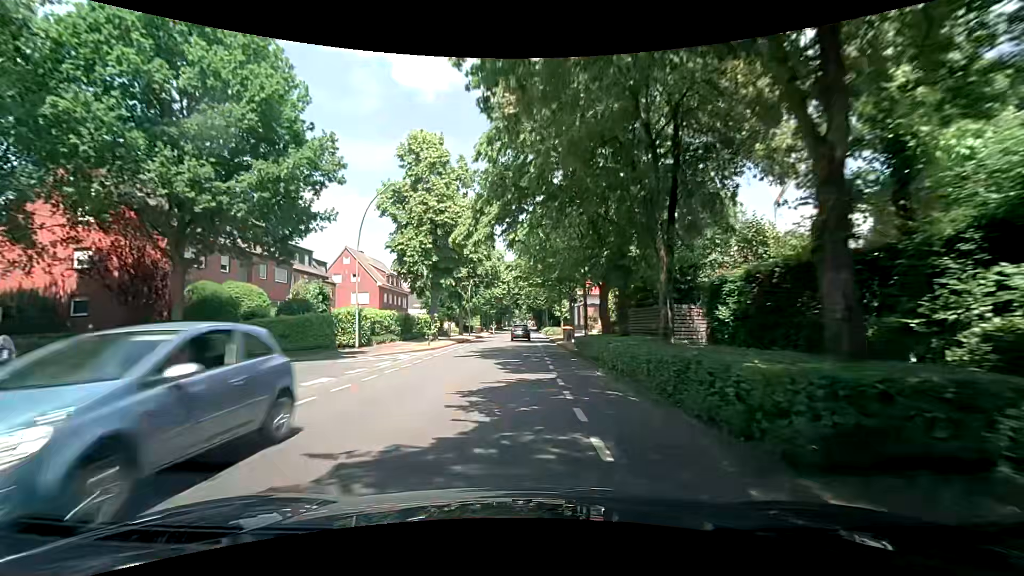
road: secondary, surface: asphalt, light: Day
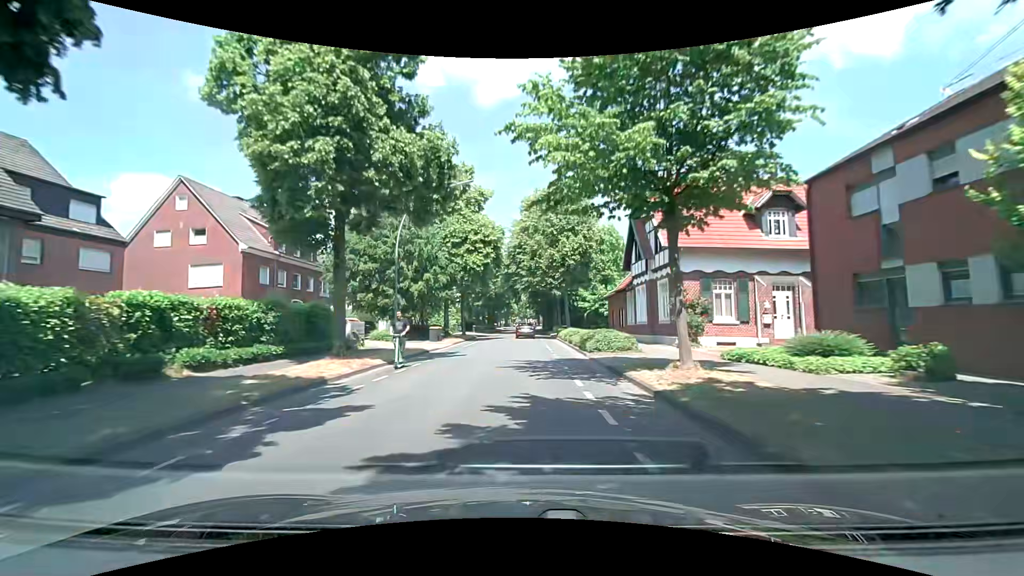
(+0.2, +35.4) m; 0°
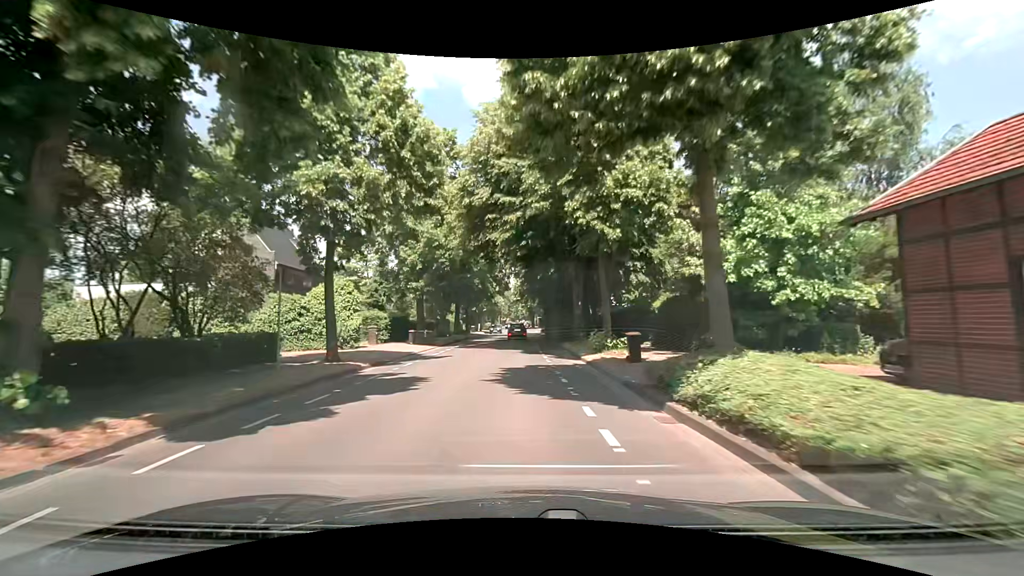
(+0.5, +34.4) m; +1°
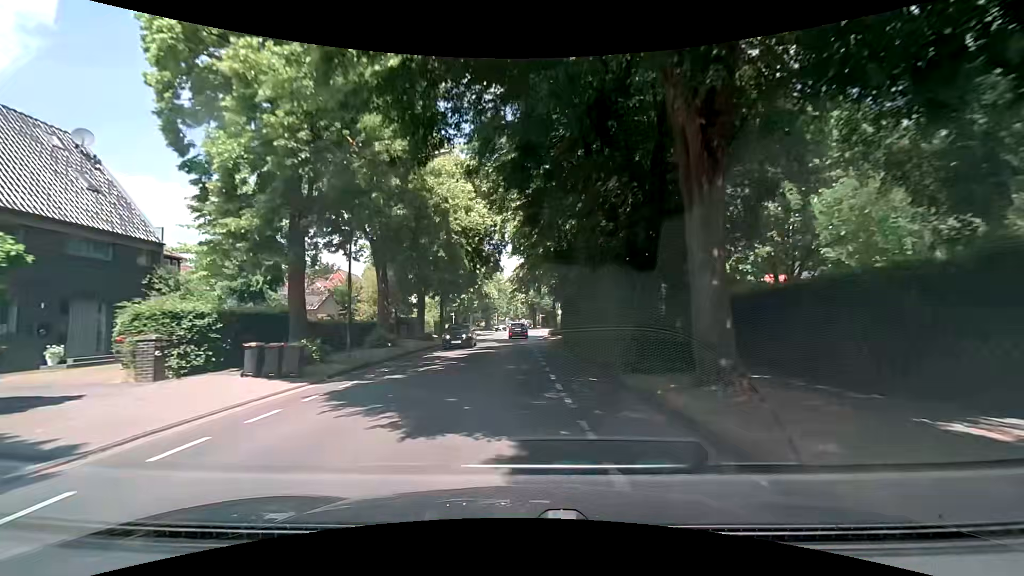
(+0.2, +20.2) m; 0°
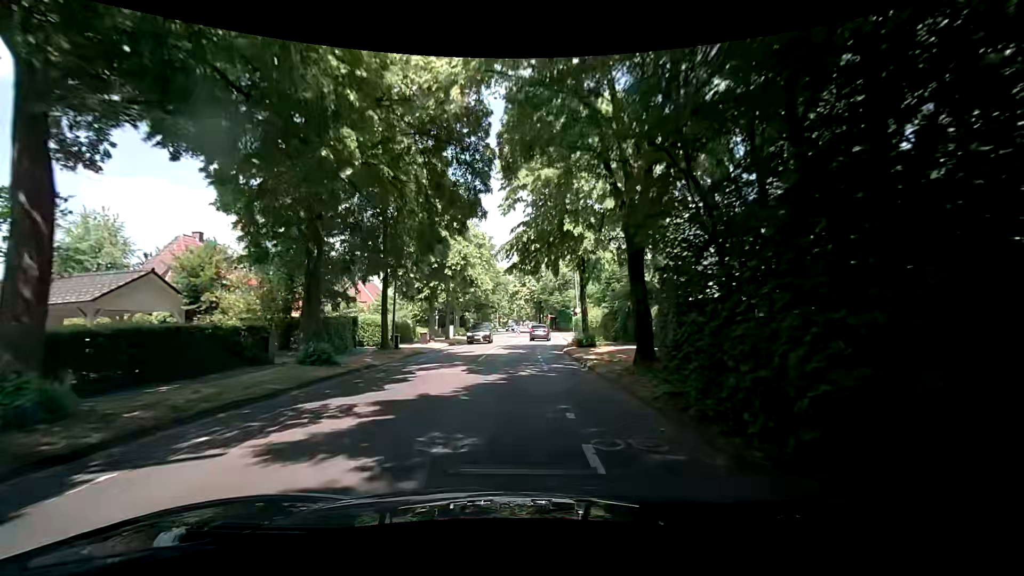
(+0.1, +20.0) m; 0°
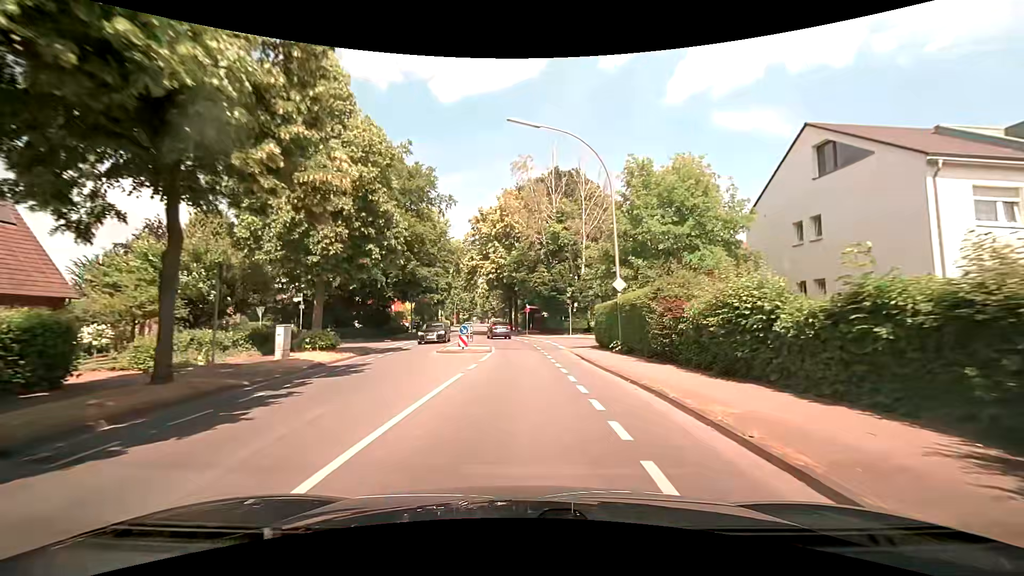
(+0.4, +33.5) m; +4°
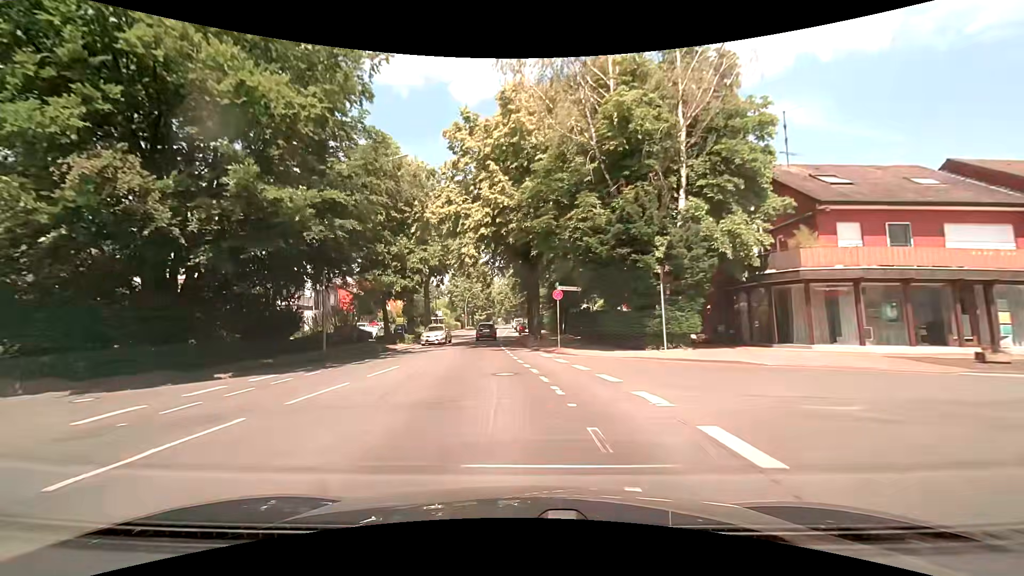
(+0.2, +25.7) m; -3°
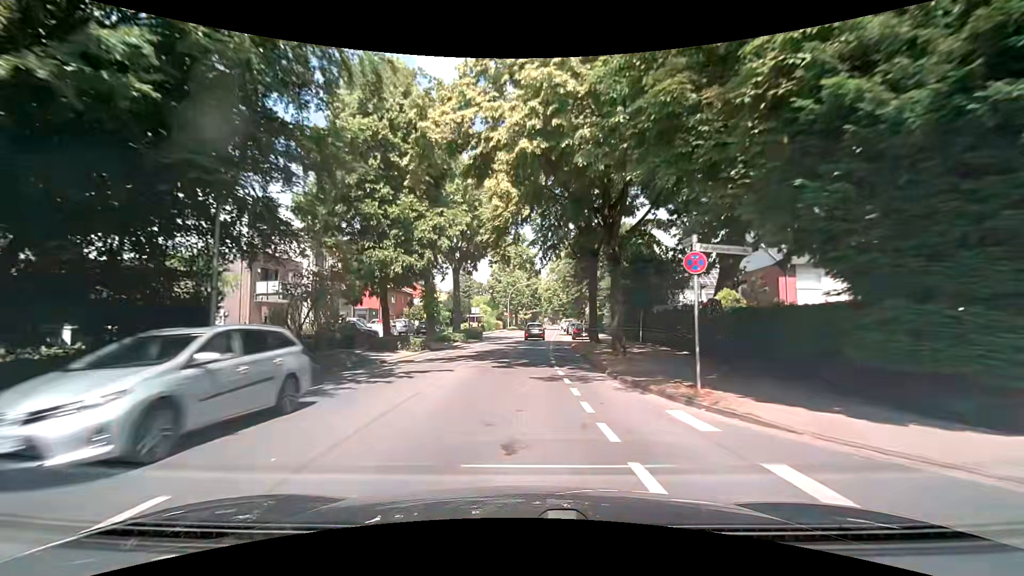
(-0.7, +12.8) m; -5°
(0, +10) (0, +20) (0, +30) (+1, +40) (+1, +50) (+2, +60) (+3, +70) (+3, +80) (+4, +90) (+5, +100) m
